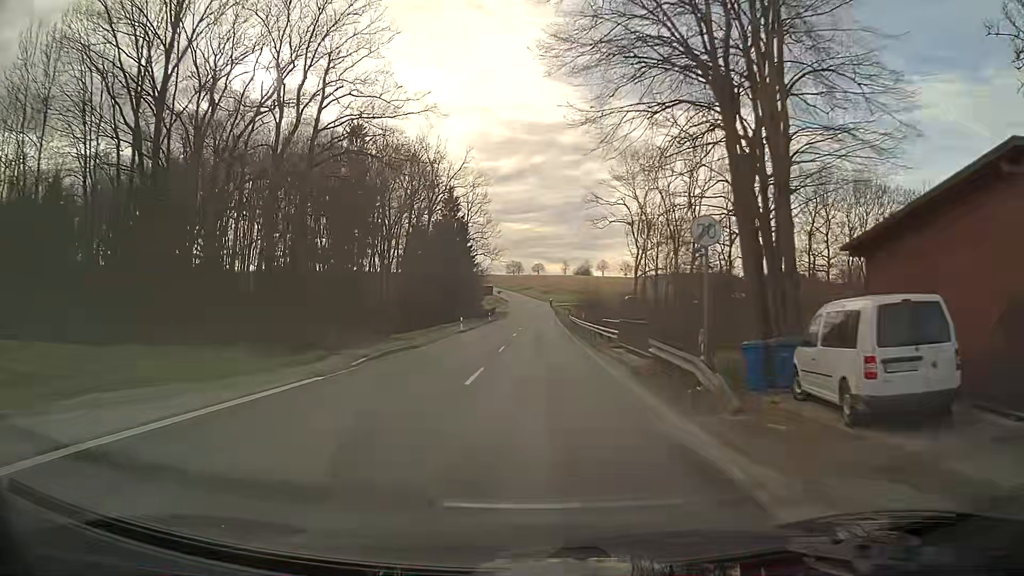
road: secondary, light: Day
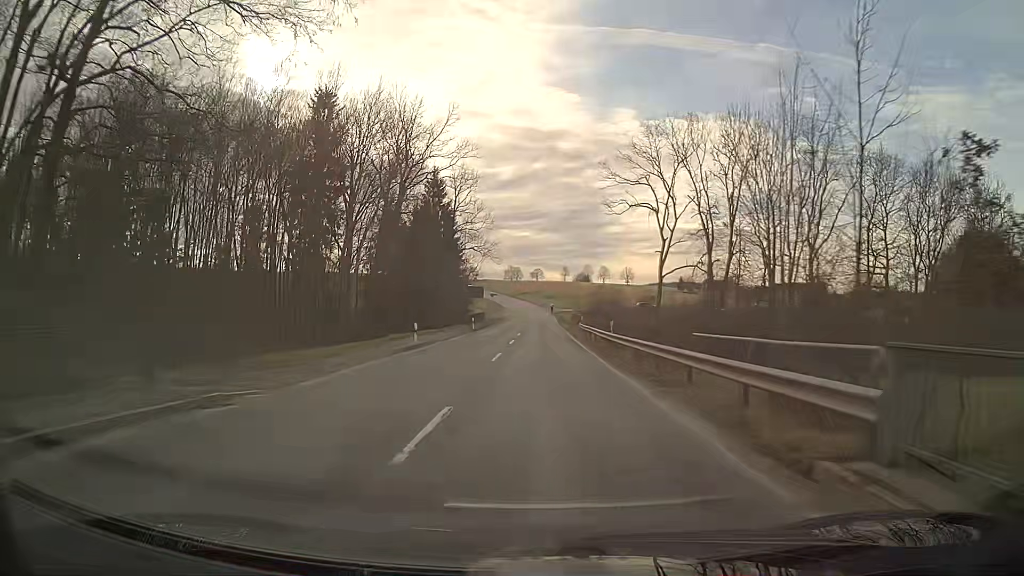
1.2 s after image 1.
(0.0, +18.4) m; 0°
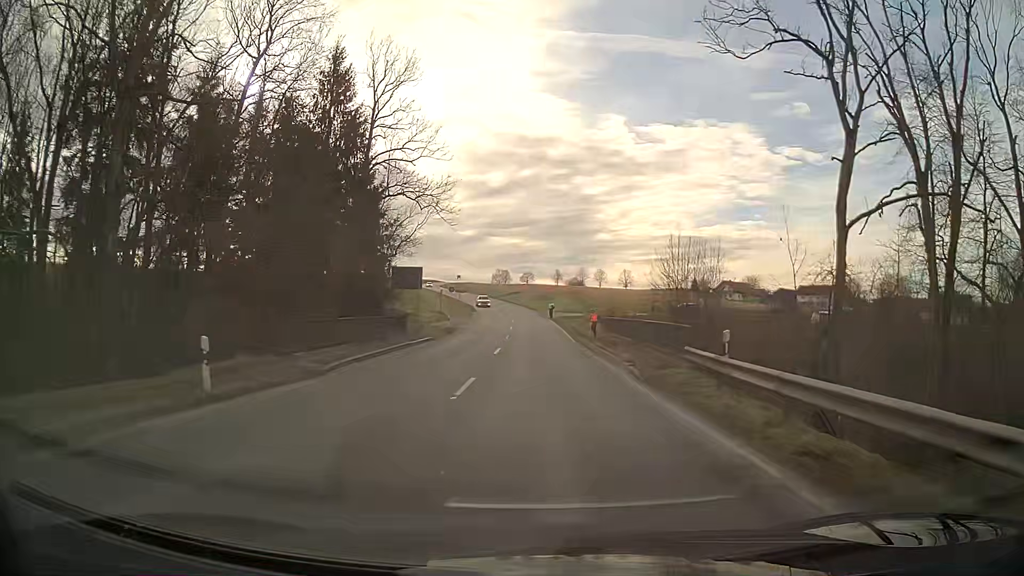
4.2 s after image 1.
(+0.3, +45.4) m; +1°
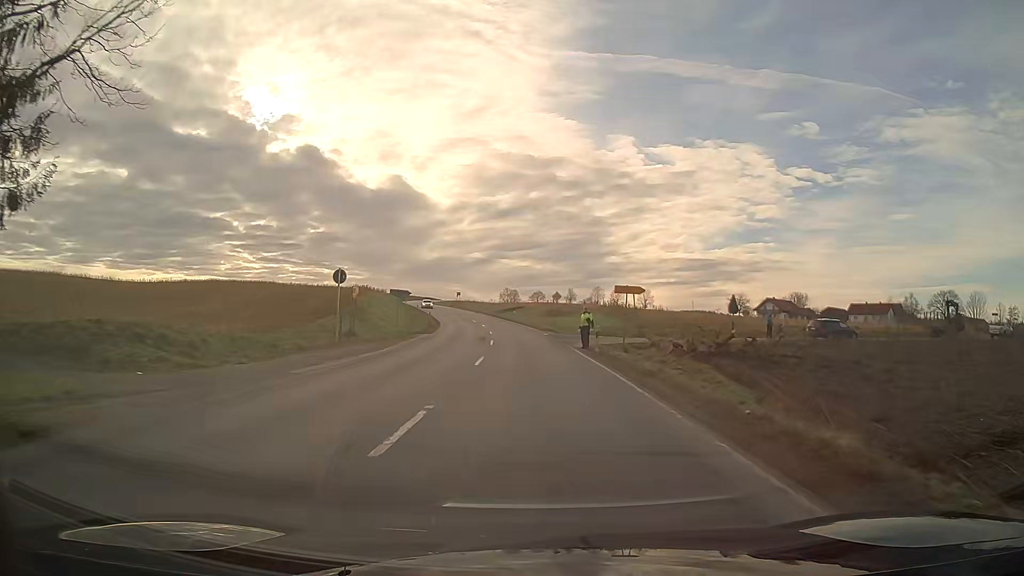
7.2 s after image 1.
(-0.1, +41.4) m; -1°
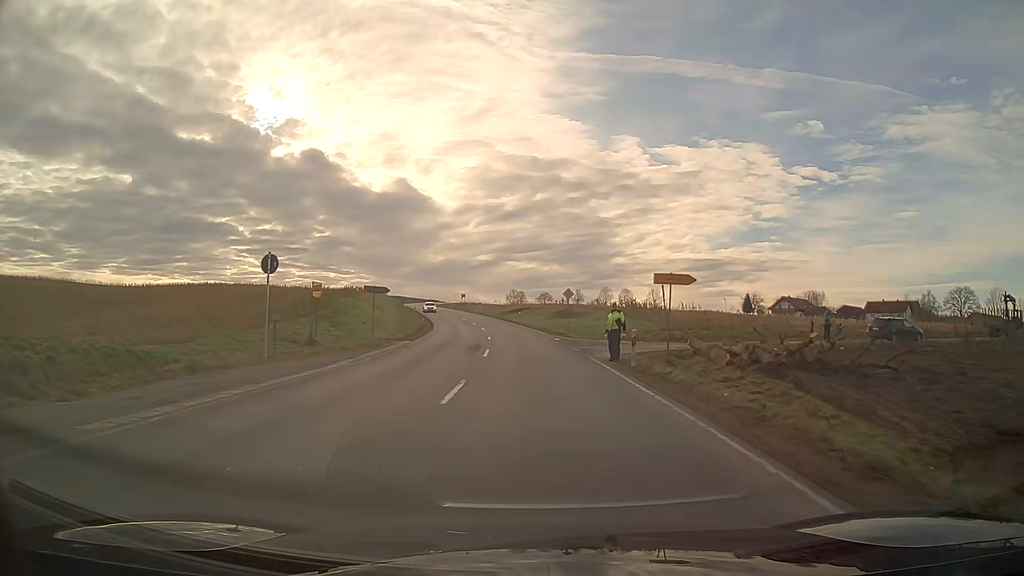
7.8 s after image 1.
(0.0, +8.3) m; -1°
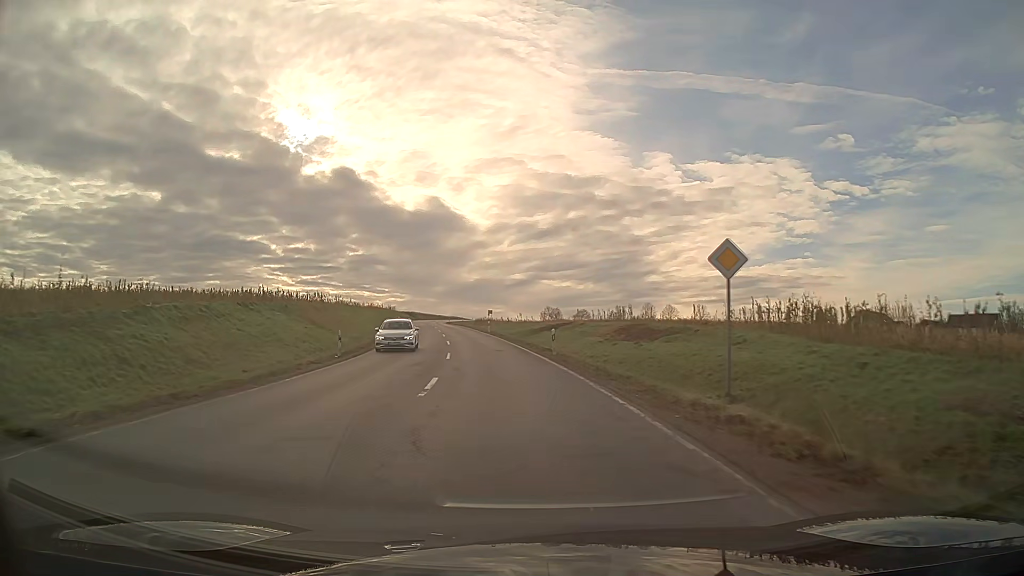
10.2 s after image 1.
(-0.7, +35.1) m; -4°
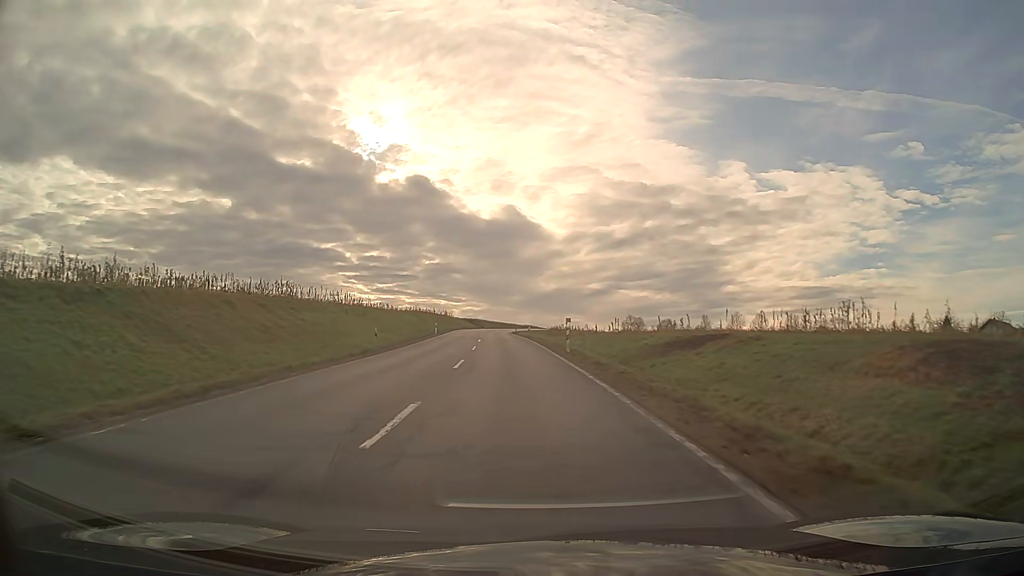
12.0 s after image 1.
(-1.9, +30.6) m; -6°
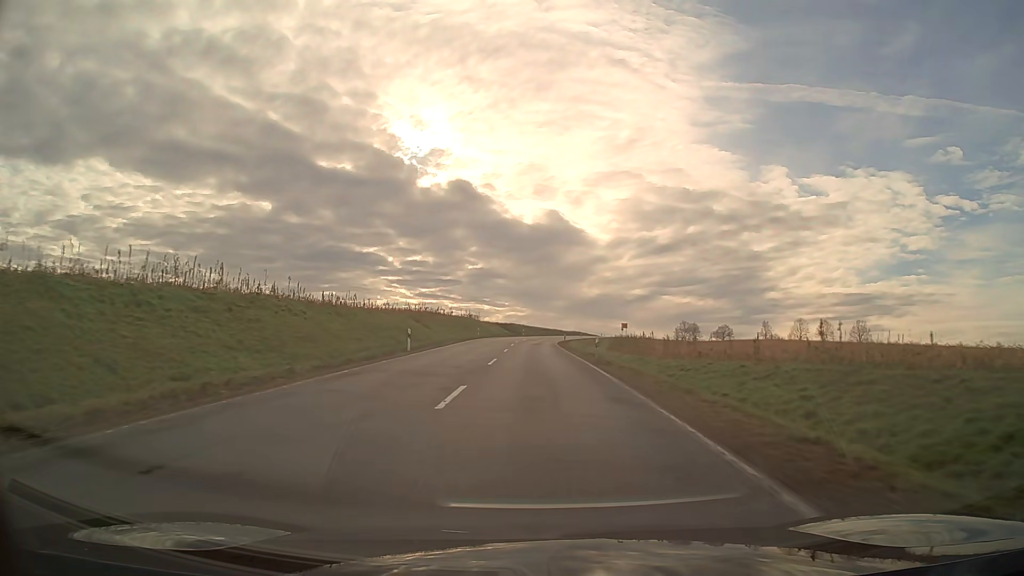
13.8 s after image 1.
(-1.1, +34.1) m; -3°
